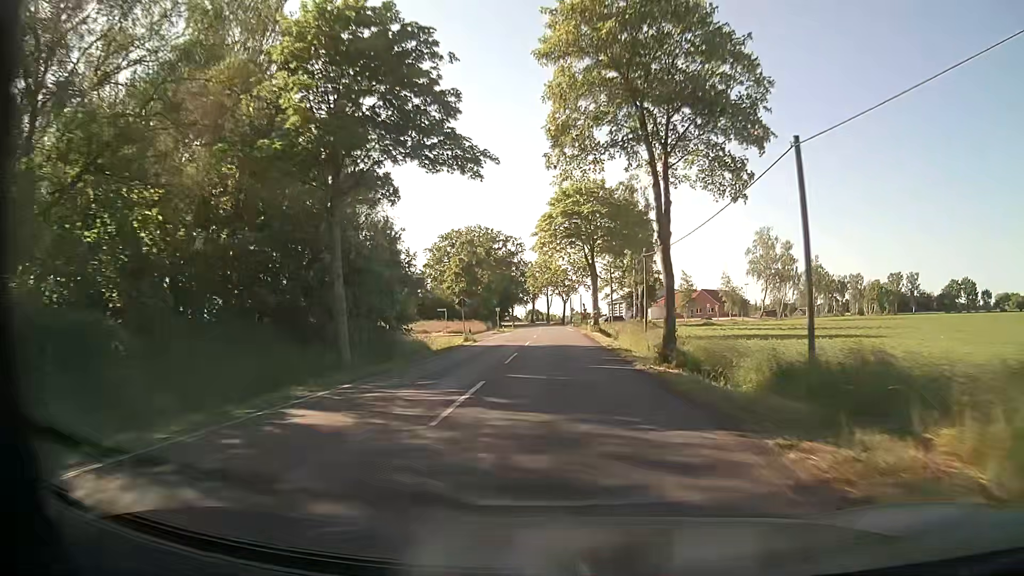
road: secondary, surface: asphalt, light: Day
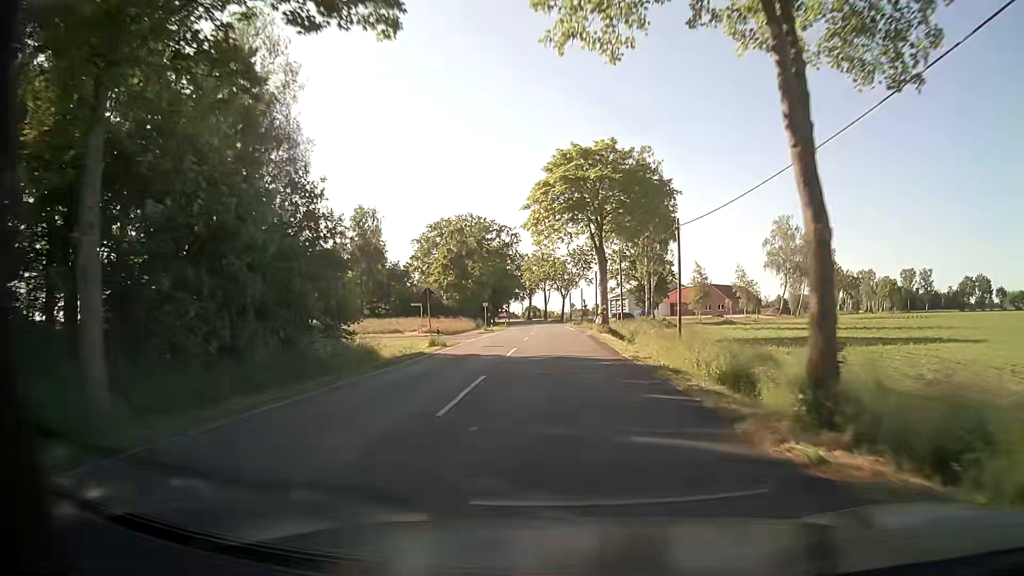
(0.0, +11.3) m; 0°
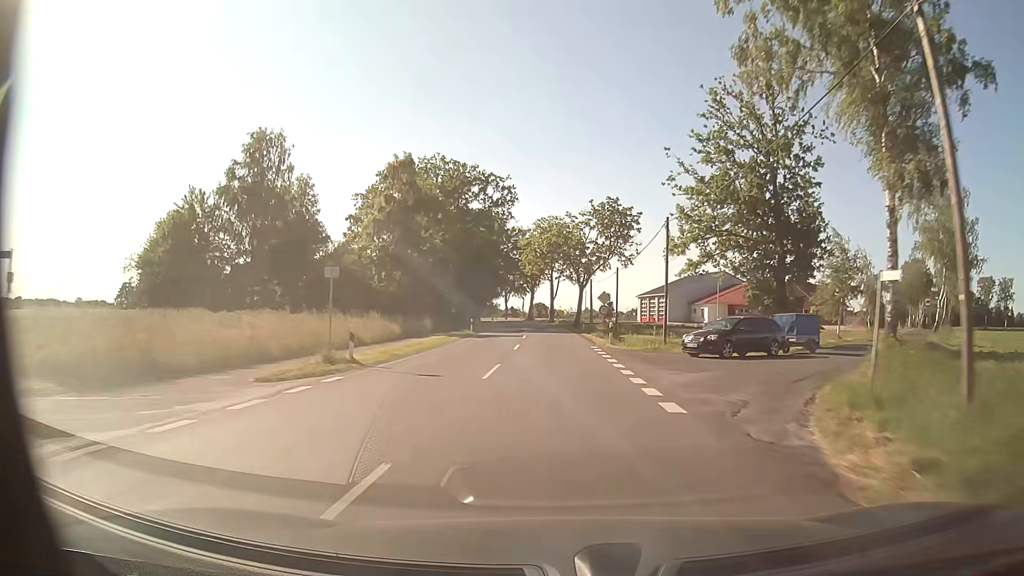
(-0.3, +45.2) m; -1°
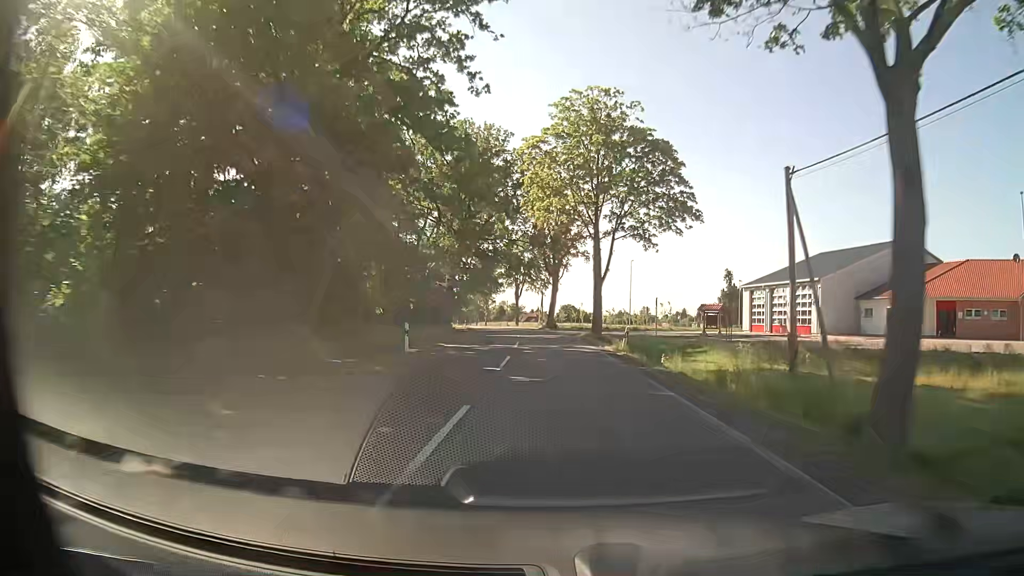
(-1.2, +56.6) m; -2°
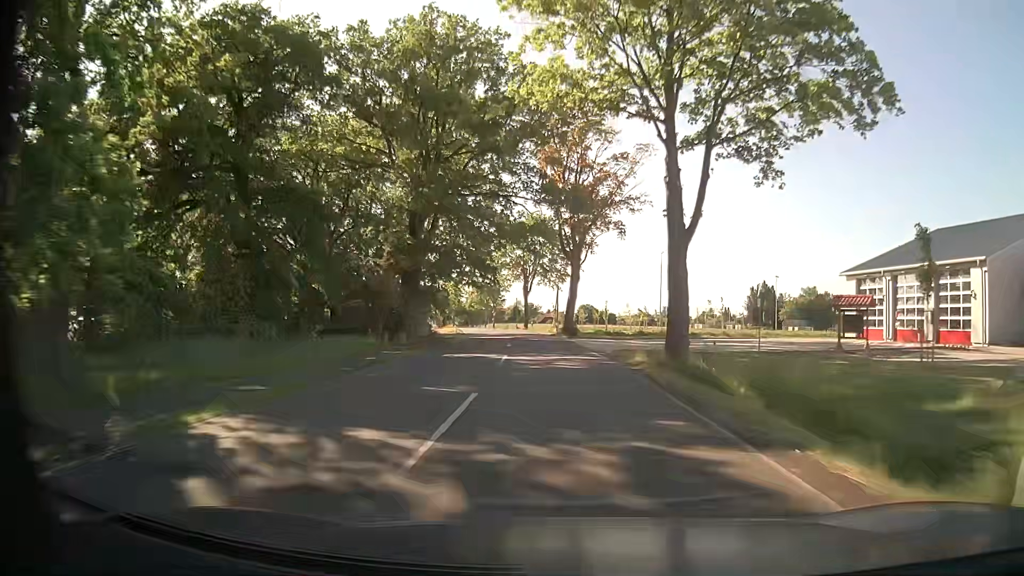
(-0.2, +22.6) m; -1°
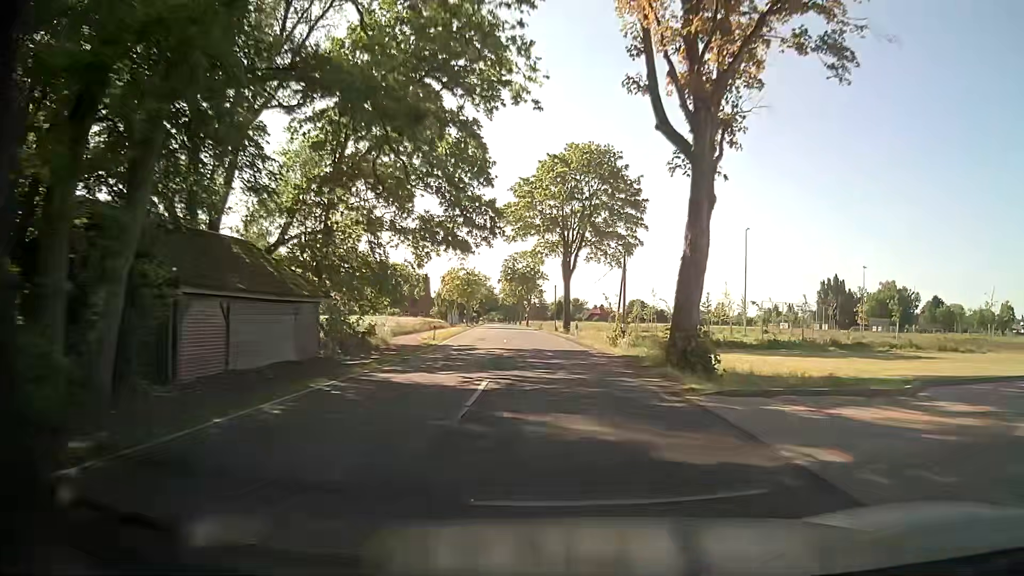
(-1.2, +33.9) m; -4°
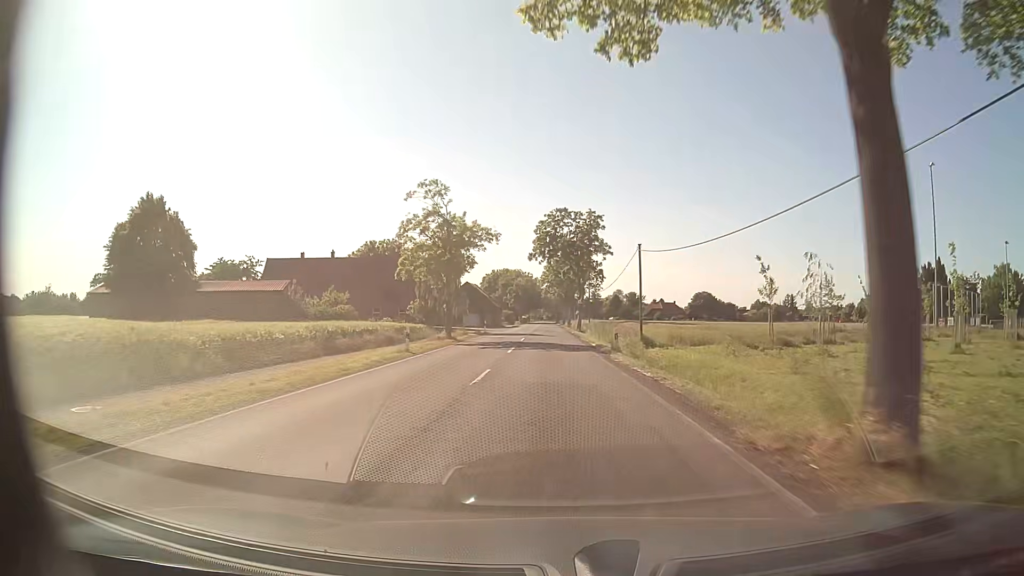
(-2.1, +45.3) m; -5°
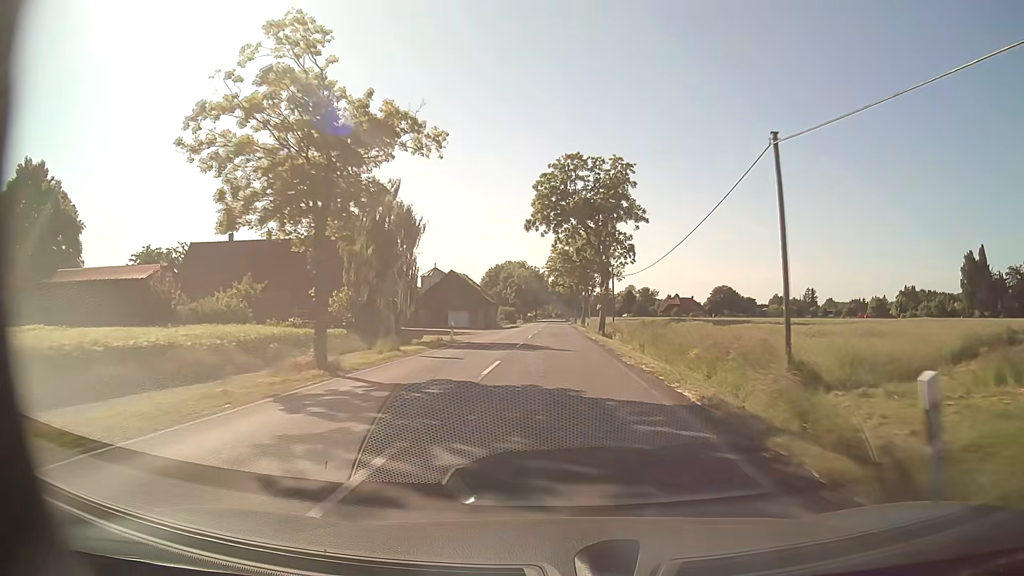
(-0.1, +22.7) m; -1°
